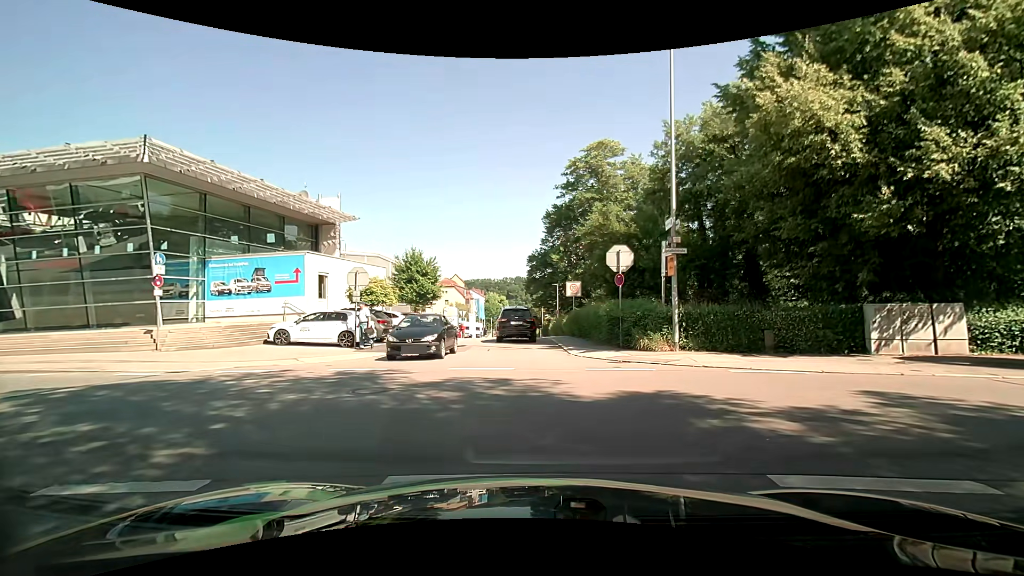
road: residential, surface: asphalt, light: Day
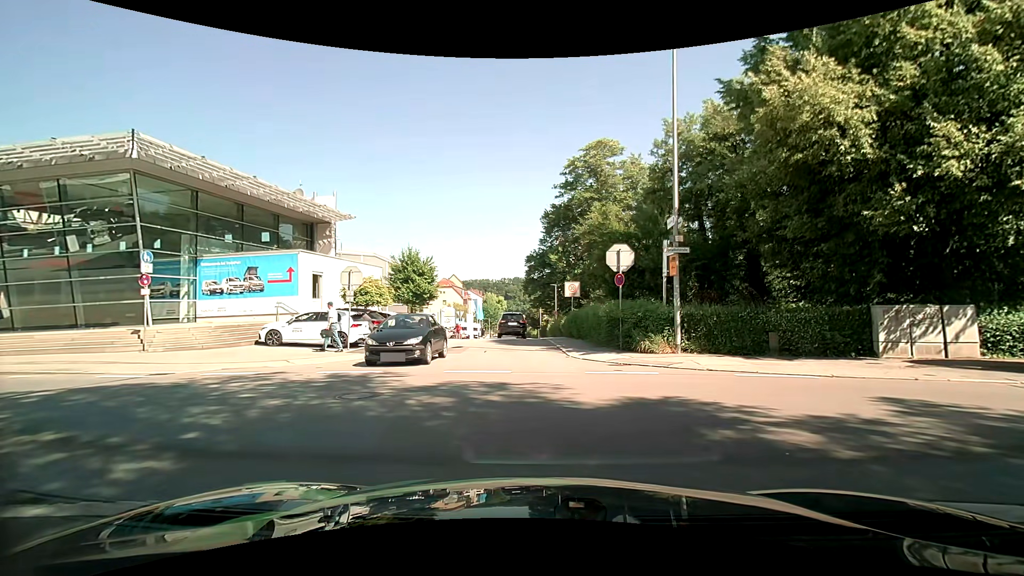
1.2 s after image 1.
(0.0, +0.4) m; 0°
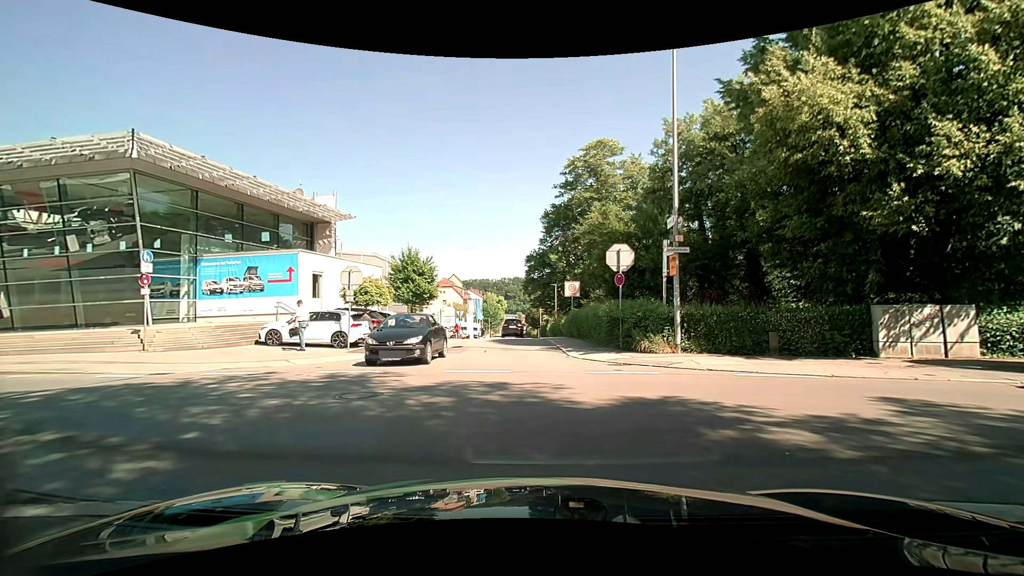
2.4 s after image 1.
(0.0, 0.0) m; 0°
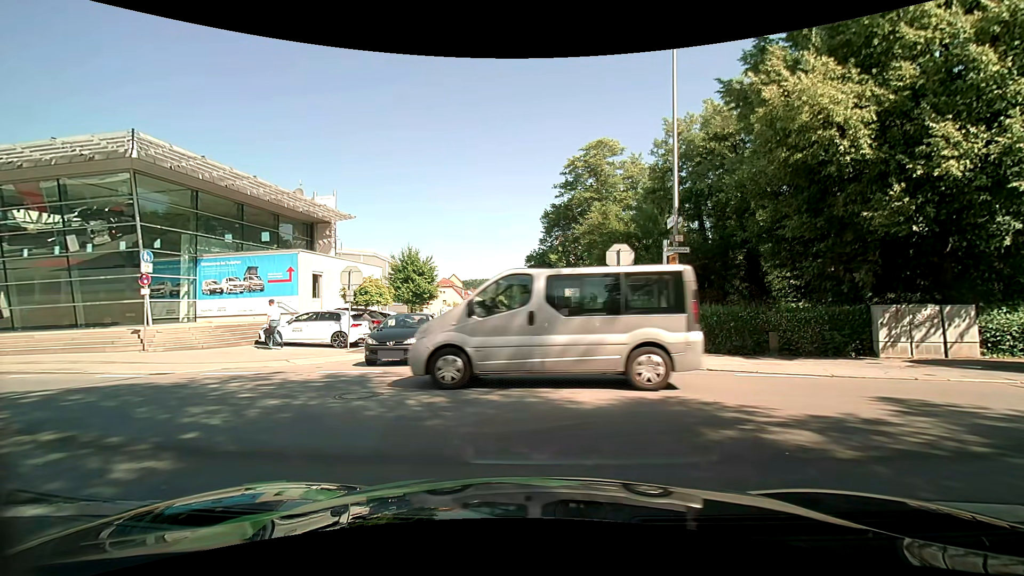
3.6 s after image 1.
(0.0, 0.0) m; 0°
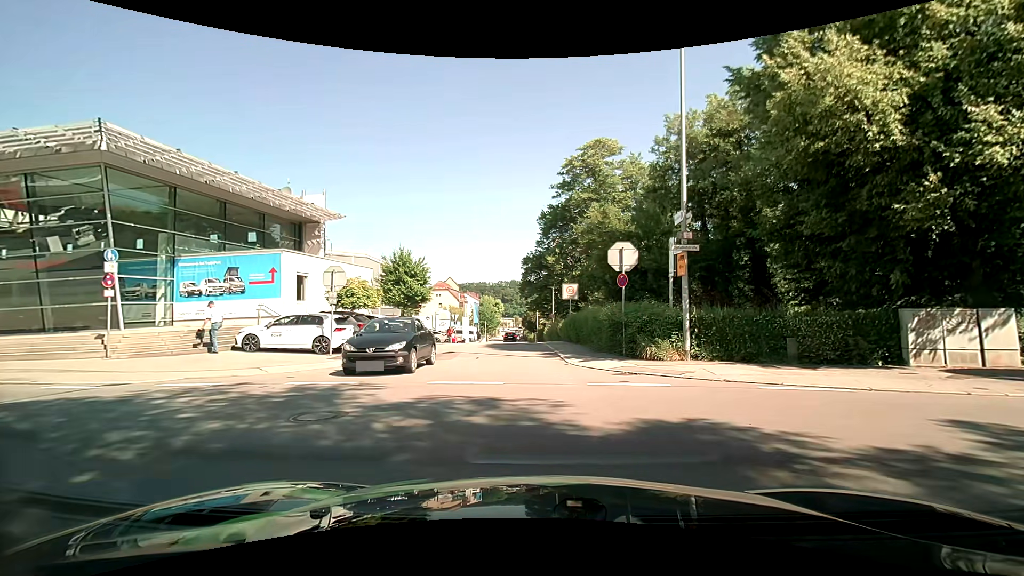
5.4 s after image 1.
(0.0, +1.4) m; -2°
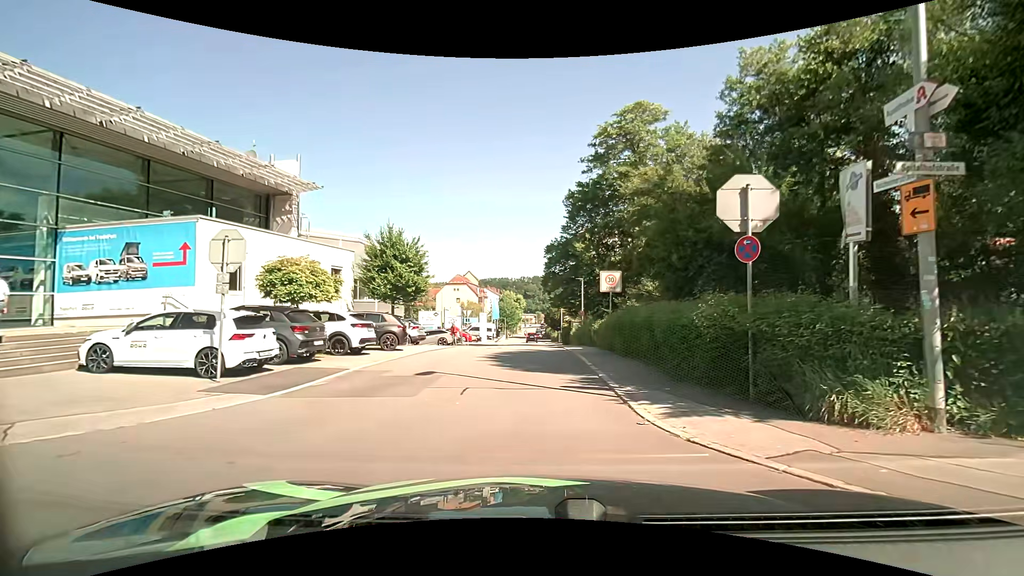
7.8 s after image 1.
(-0.1, +7.8) m; -2°
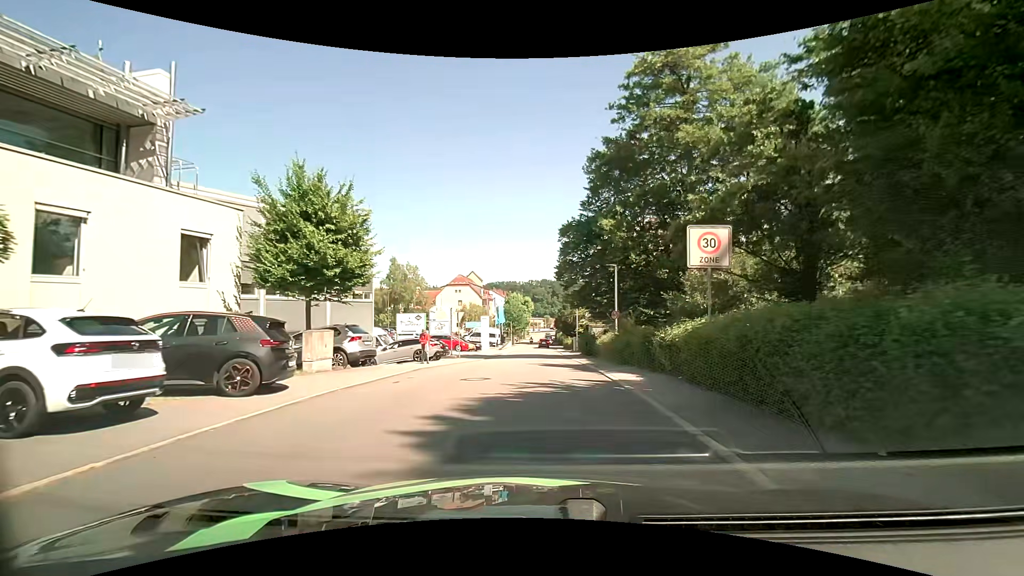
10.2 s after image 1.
(-0.1, +11.2) m; +1°
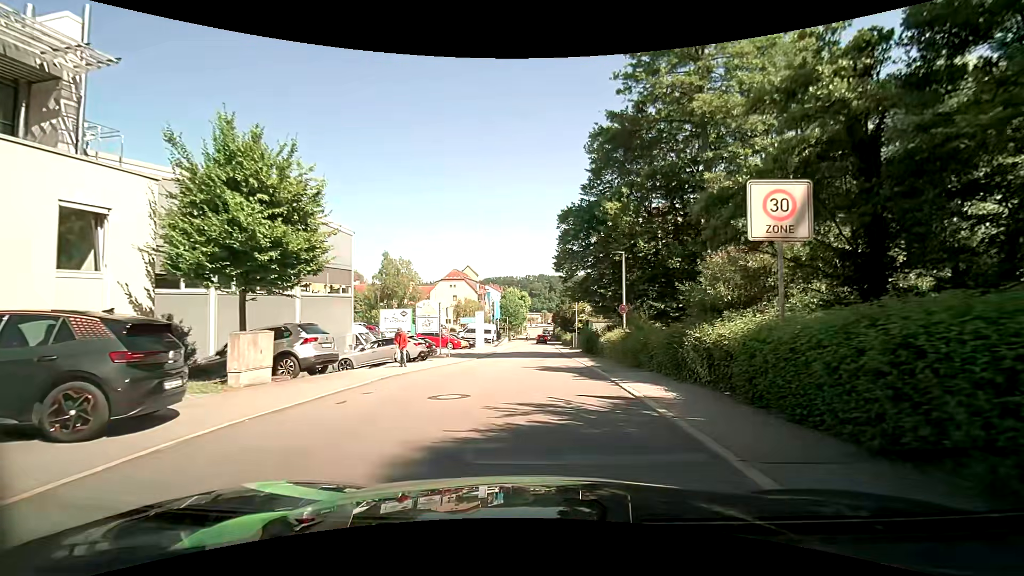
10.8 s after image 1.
(0.0, +3.3) m; 0°
(0, +10) (0, +20) (0, +30) (0, +40) (0, +50) (0, +60) (0, +70) (0, +80) (-1, +90) (-2, +100) m
